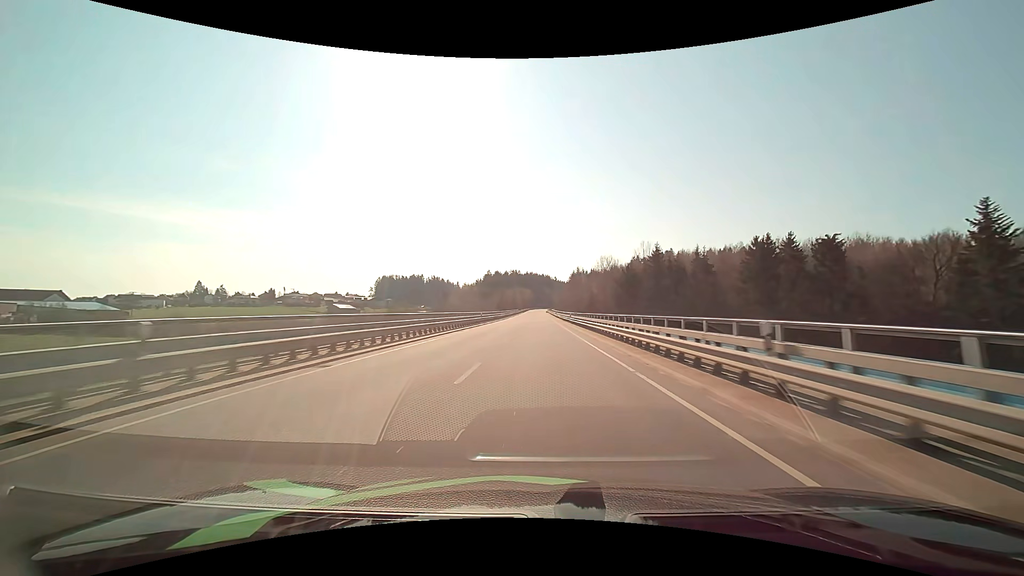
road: primary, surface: asphalt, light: Day
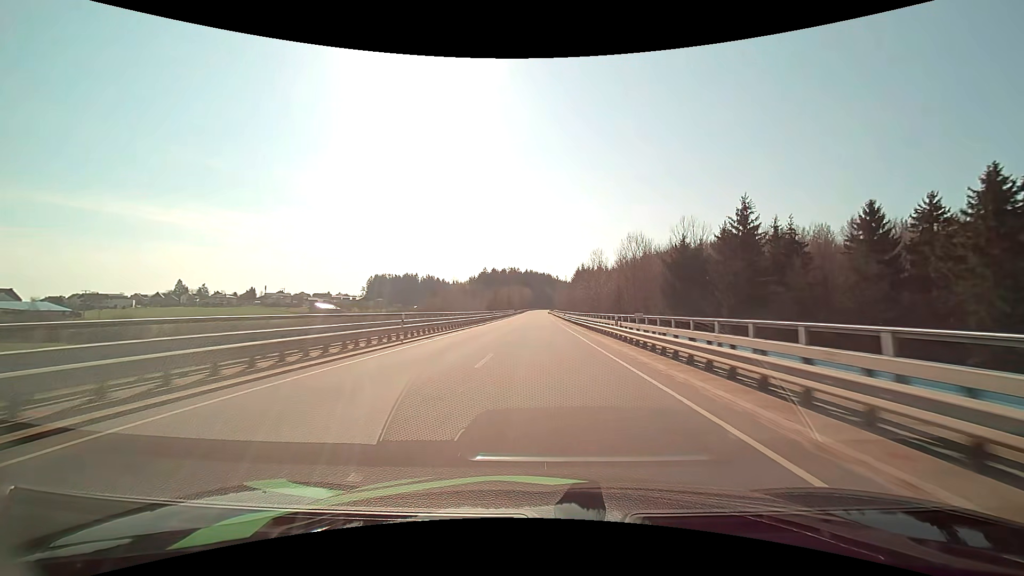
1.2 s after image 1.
(0.0, +32.8) m; 0°
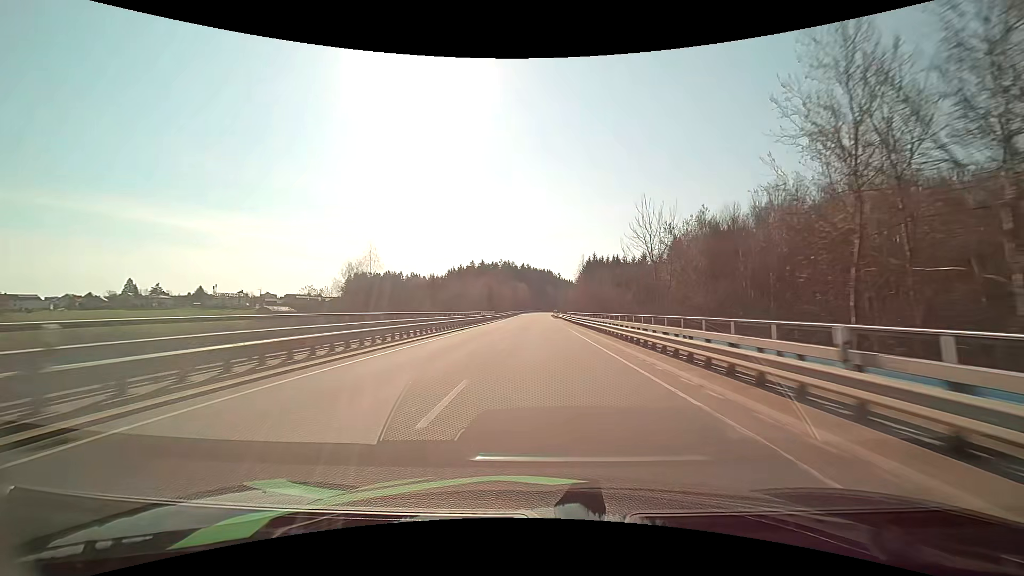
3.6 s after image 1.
(0.0, +65.4) m; 0°
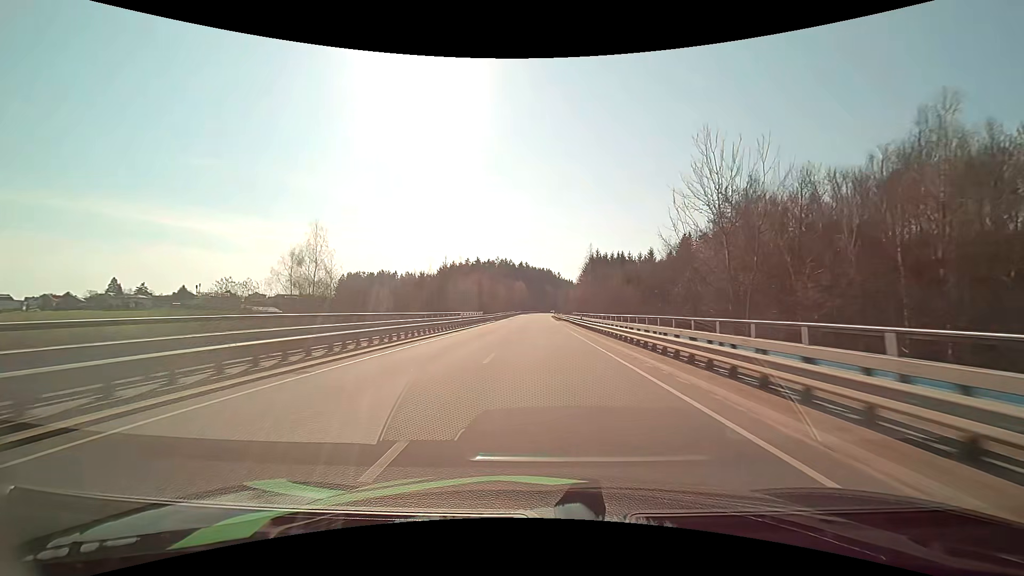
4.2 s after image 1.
(0.0, +16.3) m; 0°
